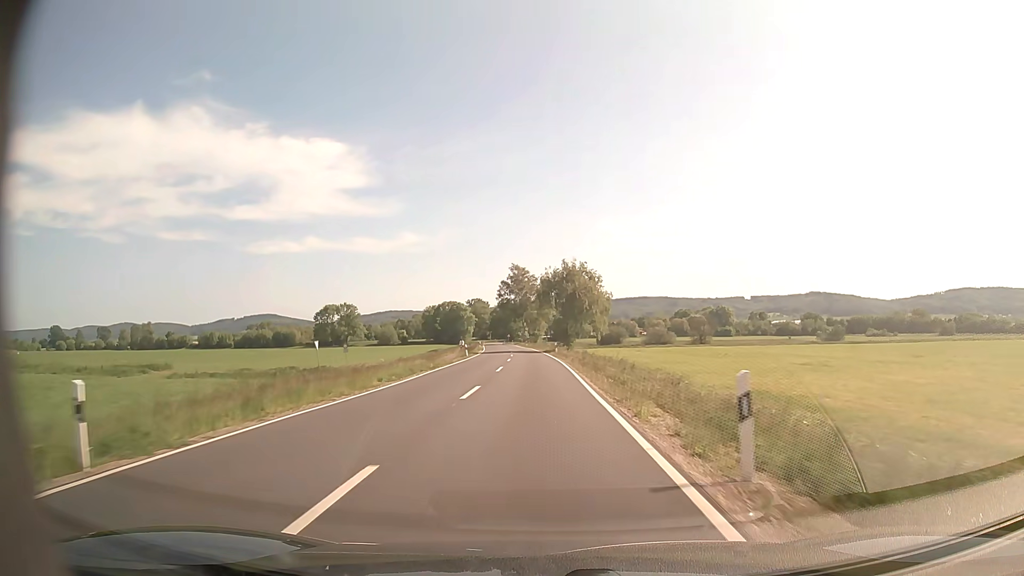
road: secondary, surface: asphalt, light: Day
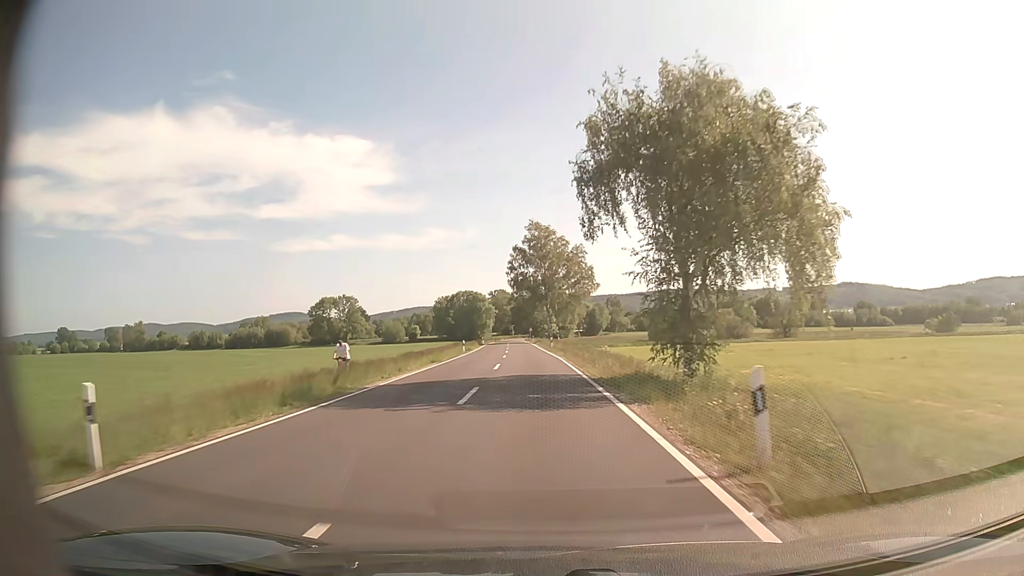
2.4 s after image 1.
(-0.9, +50.3) m; -2°
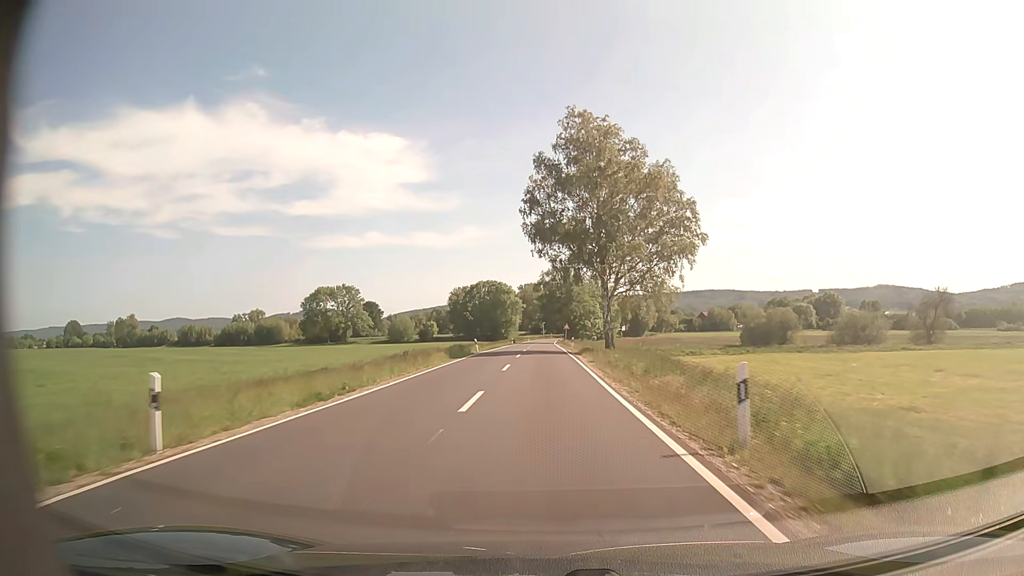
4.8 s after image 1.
(-1.6, +49.4) m; -3°
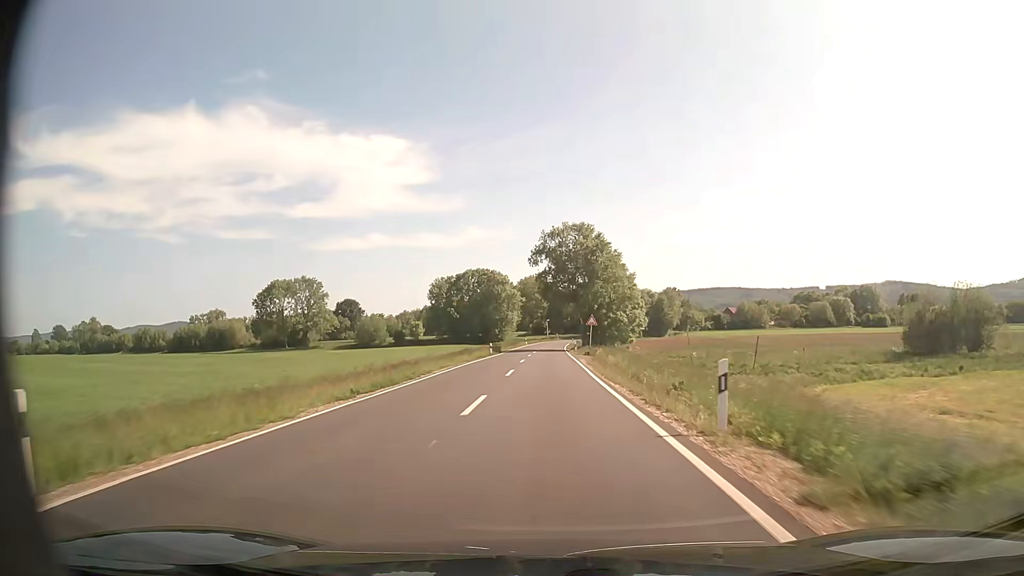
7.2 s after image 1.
(-0.2, +48.2) m; -1°
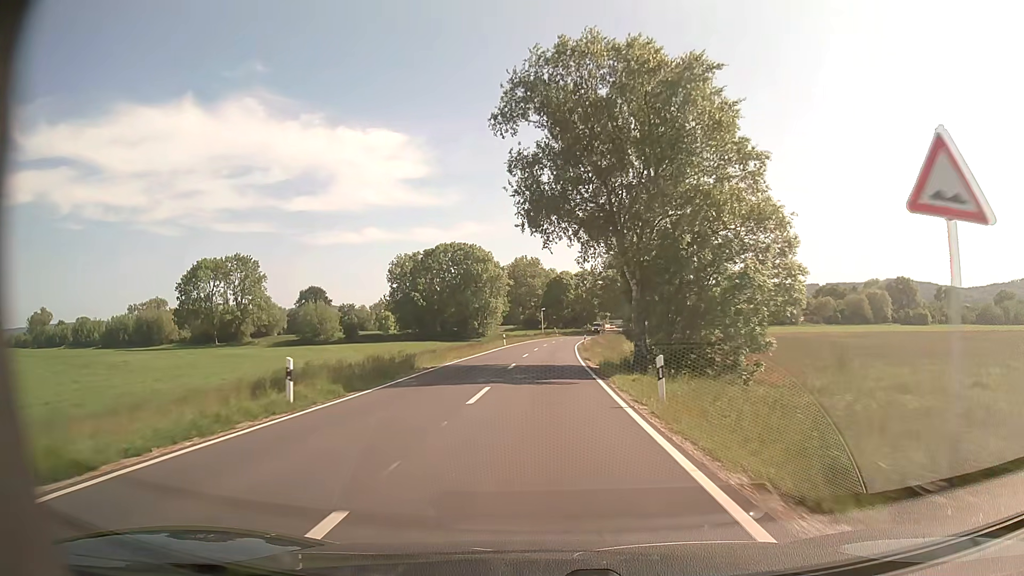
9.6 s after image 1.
(+0.4, +46.6) m; +1°
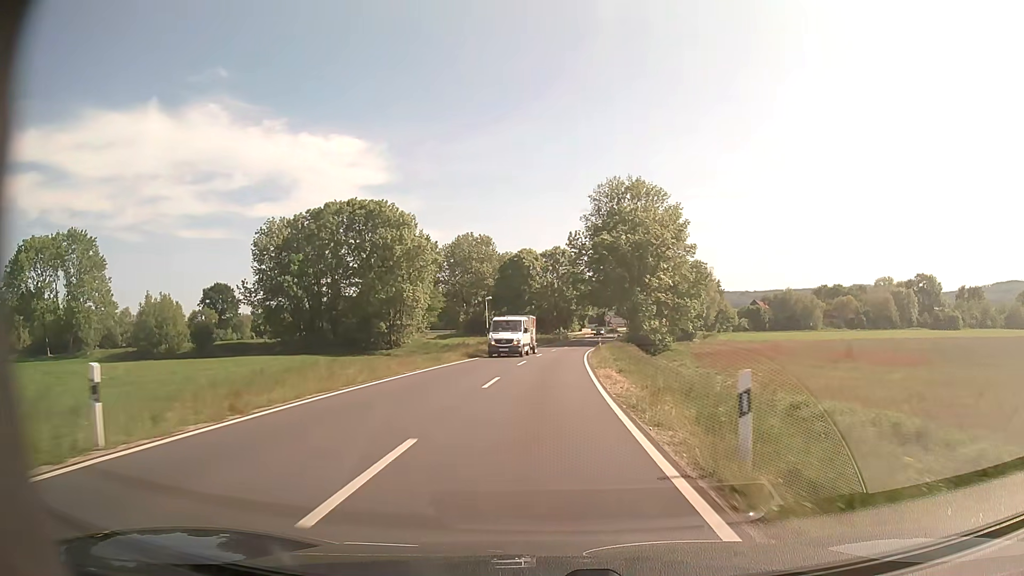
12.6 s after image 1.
(+1.0, +56.5) m; +3°
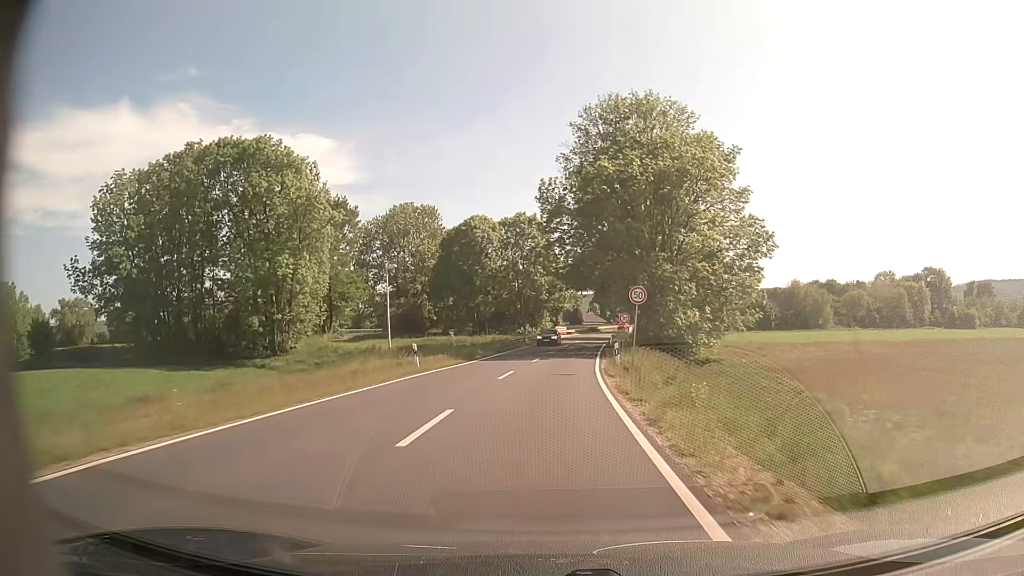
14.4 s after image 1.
(+0.8, +32.7) m; +3°
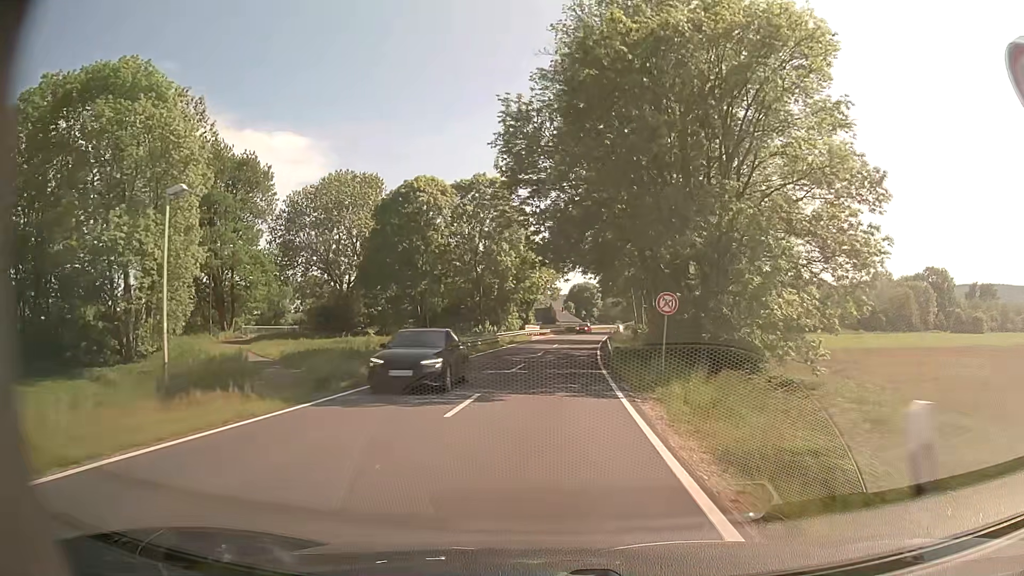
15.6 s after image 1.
(+0.4, +21.1) m; +3°
(0, +10) (0, +20) (+1, +30) (+1, +40) (+2, +50) (+3, +60) (+4, +70) (+6, +80) (+7, +90) (+9, +99) m
